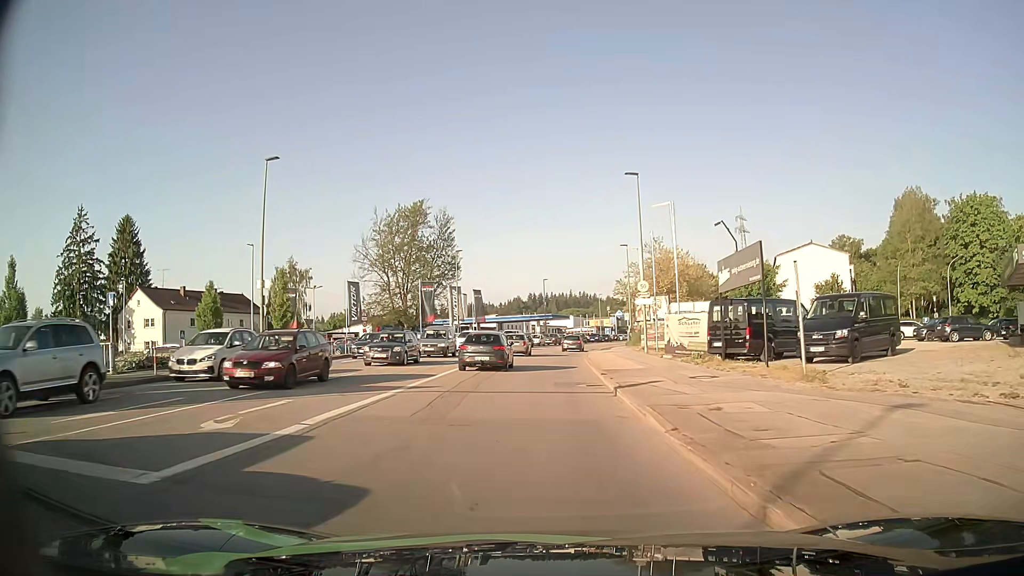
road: tertiary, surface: asphalt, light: Day
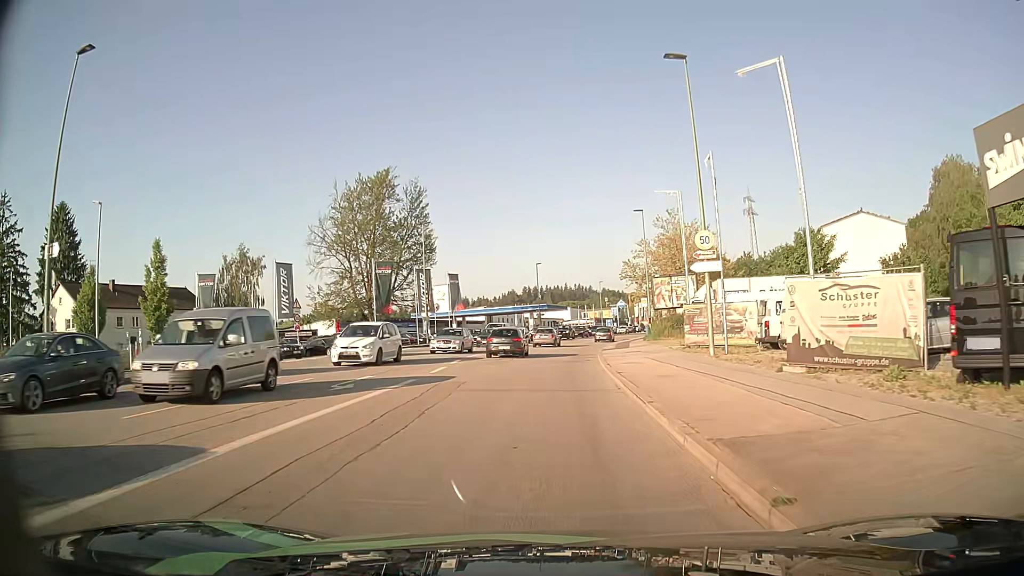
(0.0, +16.3) m; 0°
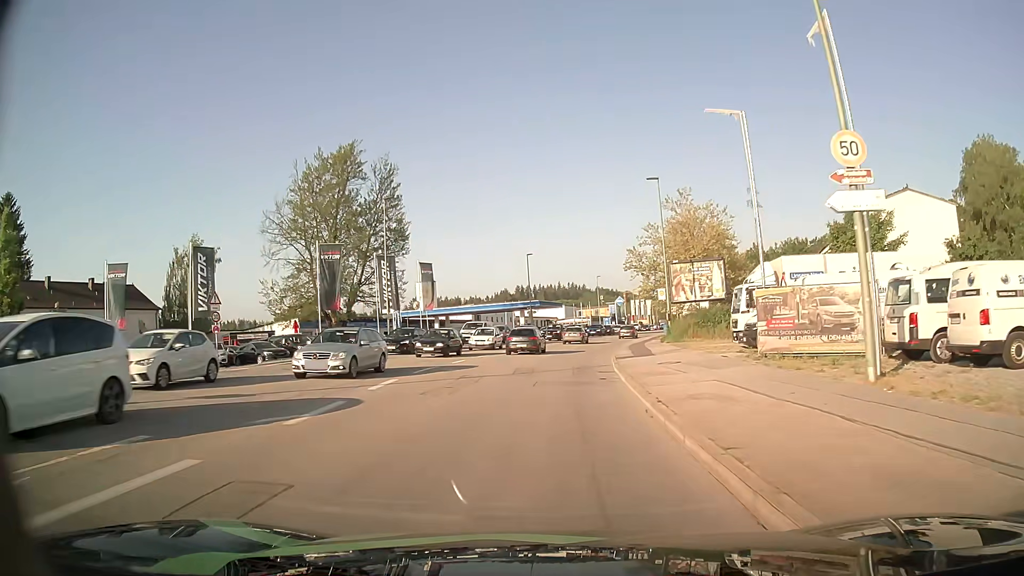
(0.0, +11.4) m; +1°
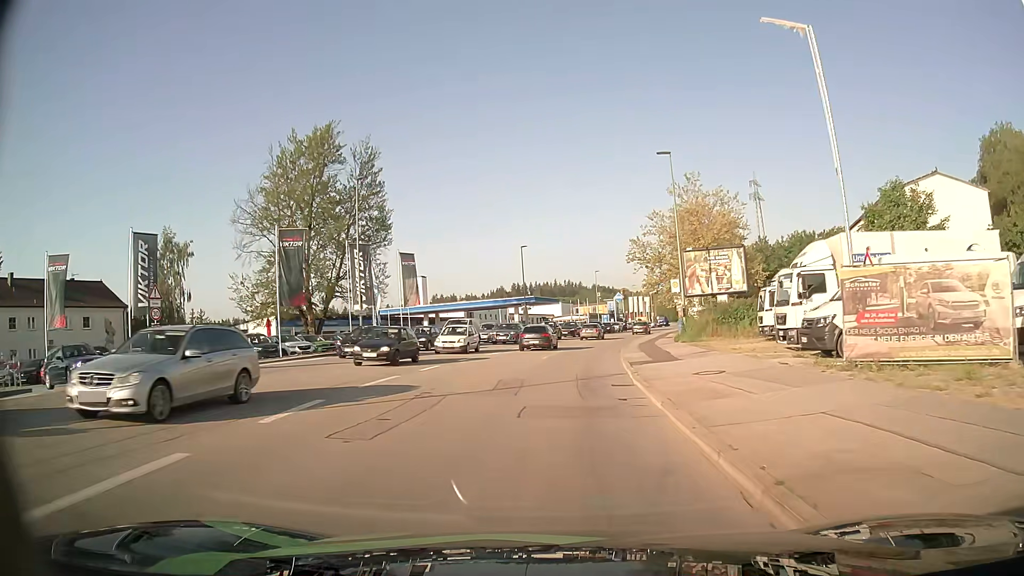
(0.0, +5.9) m; 0°
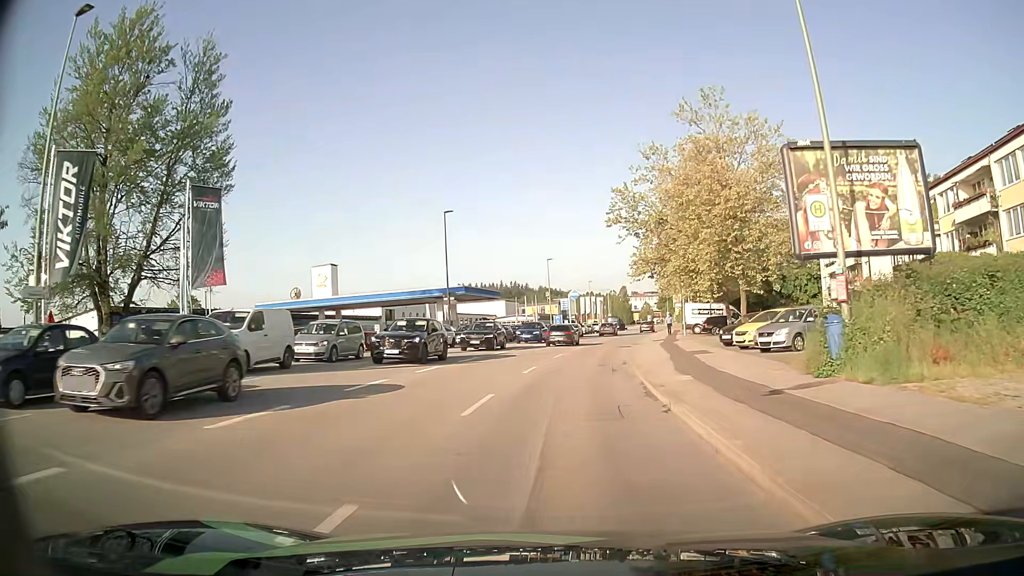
(+0.8, +24.7) m; +5°
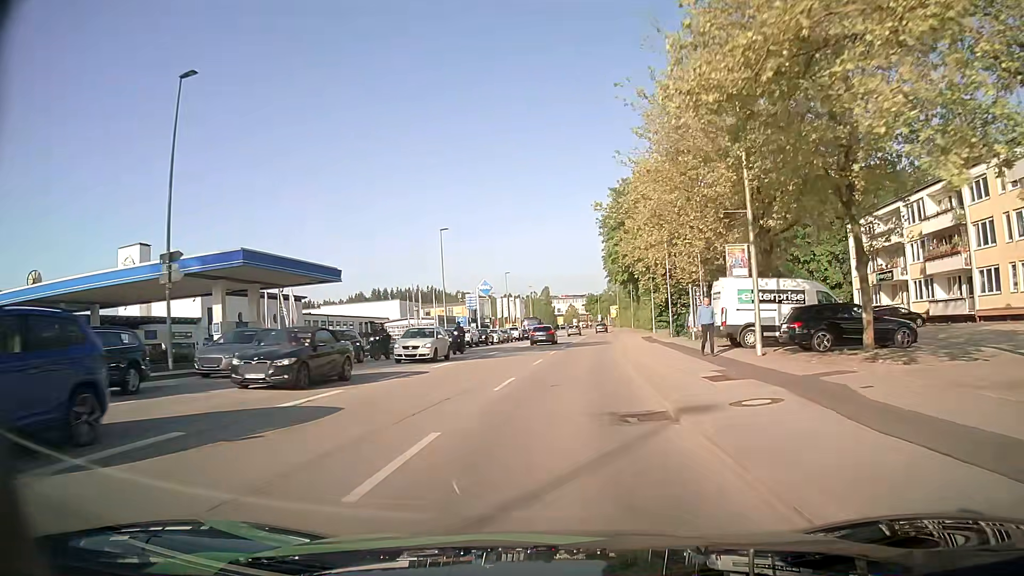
(+2.0, +32.0) m; +7°
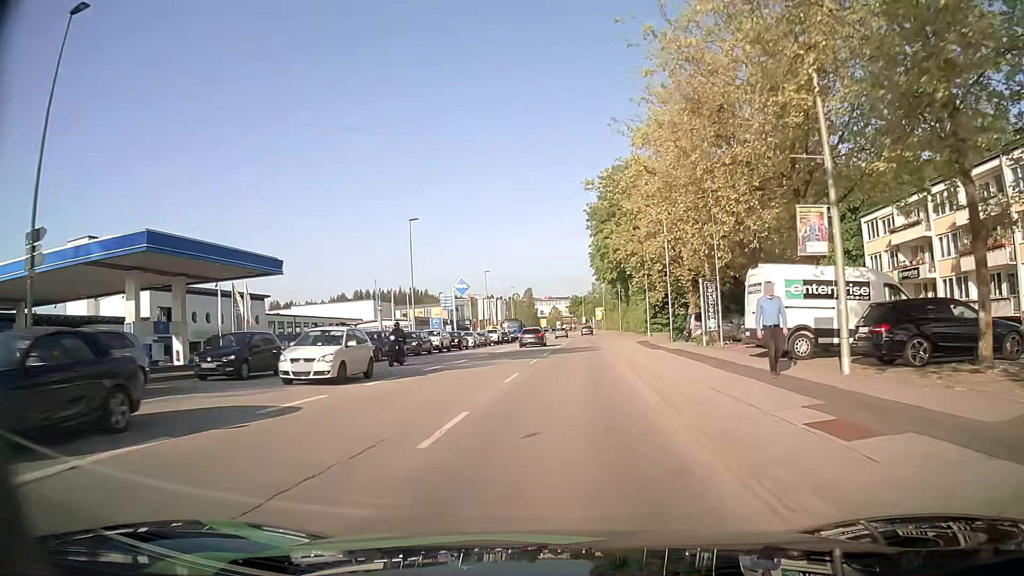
(+0.1, +6.6) m; +1°
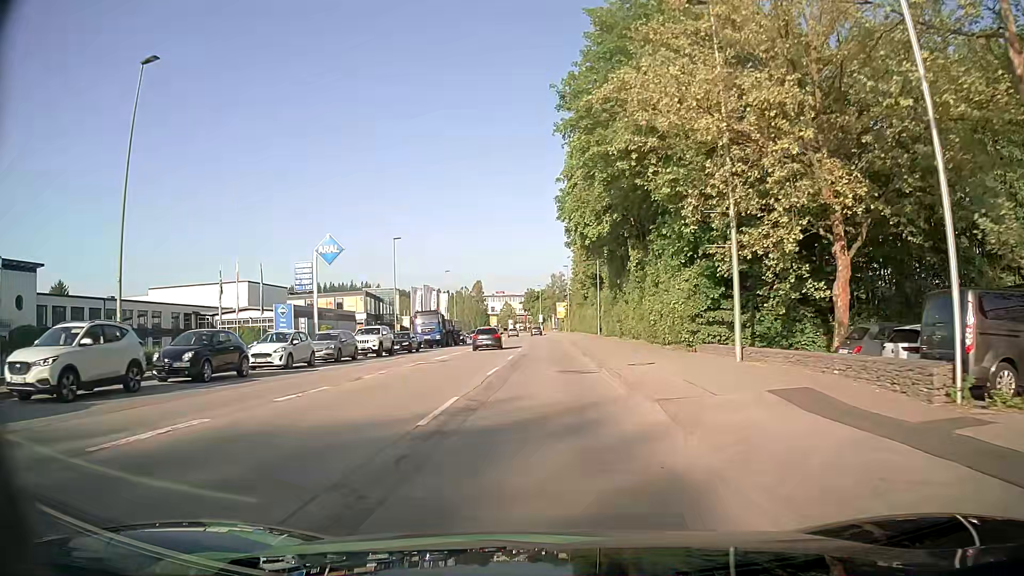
(+1.5, +33.9) m; +4°
